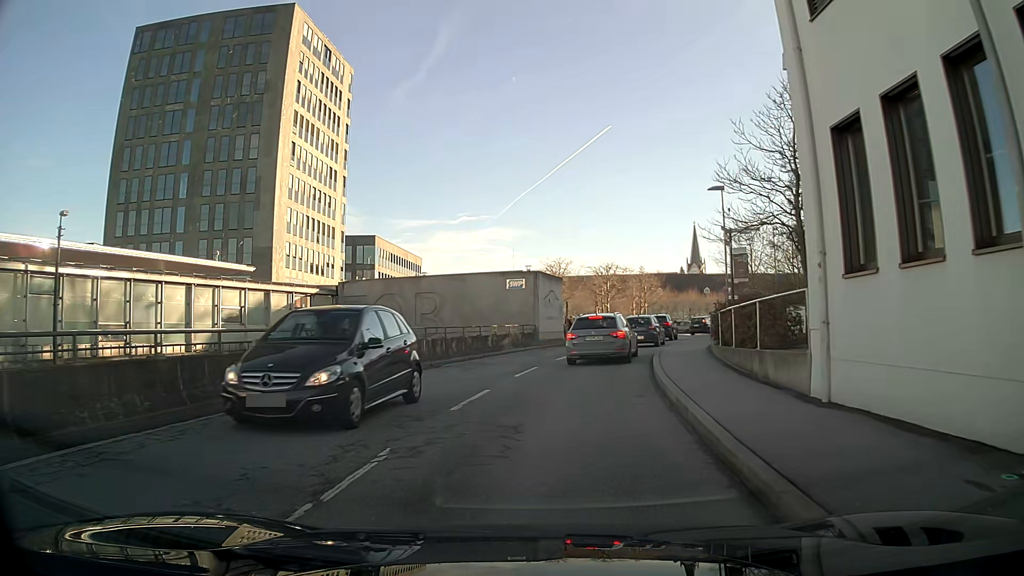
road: residential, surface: asphalt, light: Day
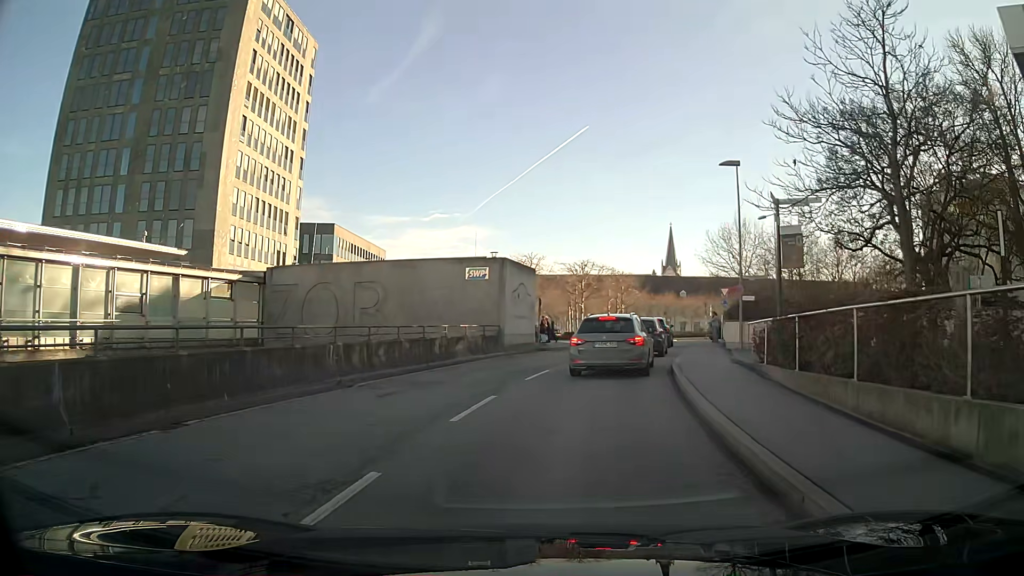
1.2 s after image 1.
(+0.2, +7.1) m; +3°
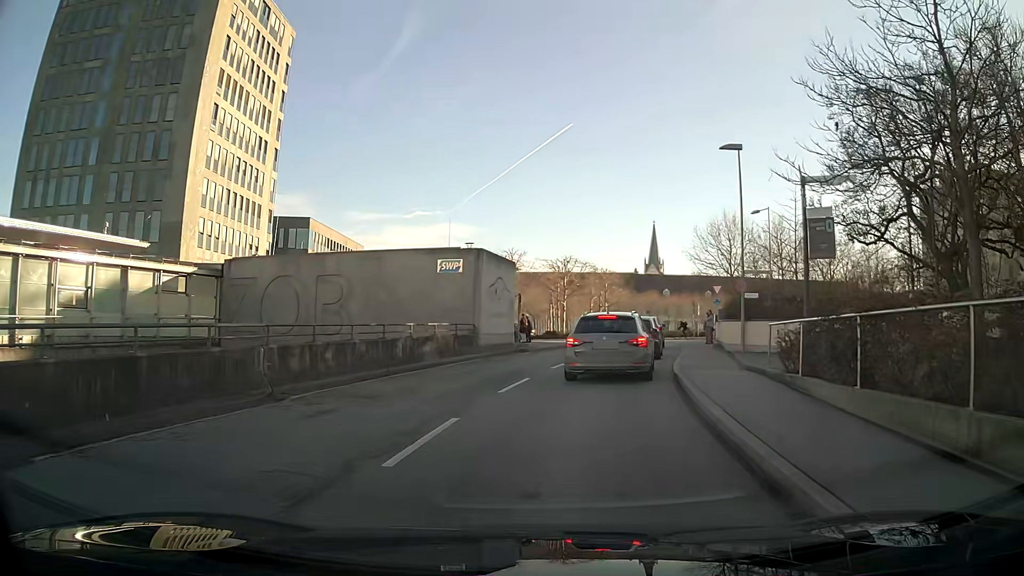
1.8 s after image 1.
(+0.1, +2.8) m; +3°
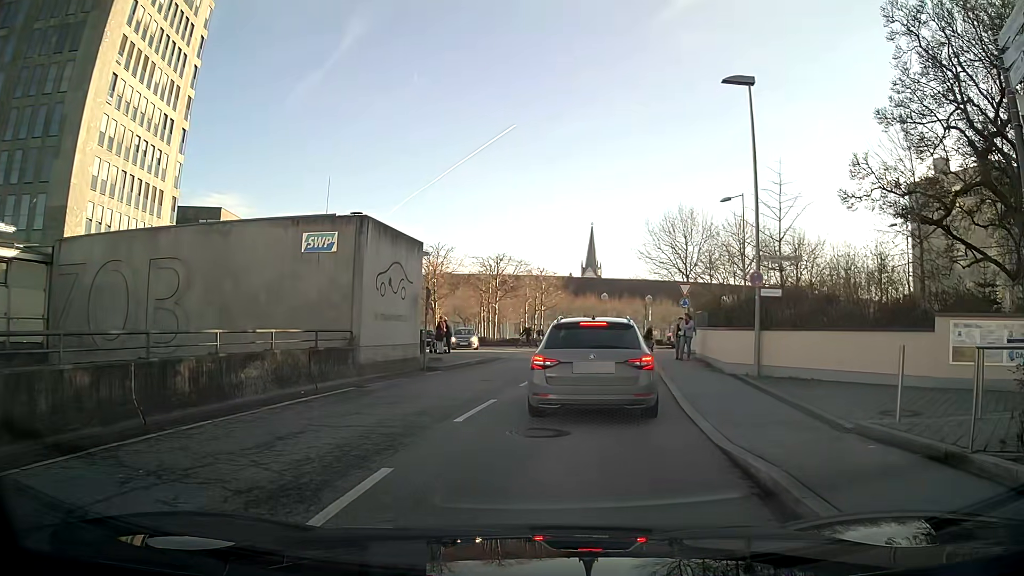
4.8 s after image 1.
(+0.2, +8.6) m; +5°
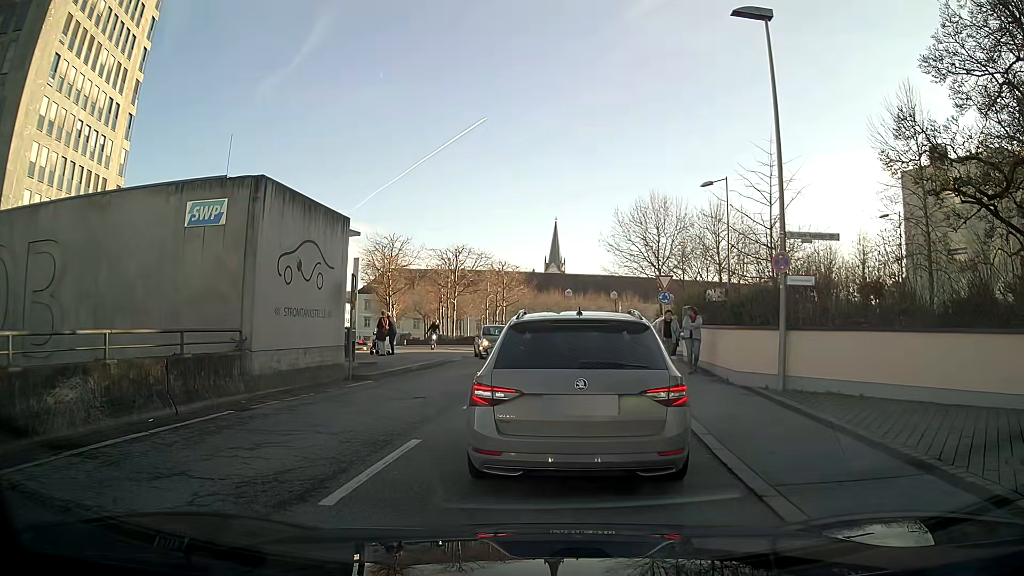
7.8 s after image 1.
(+0.1, +4.3) m; +2°
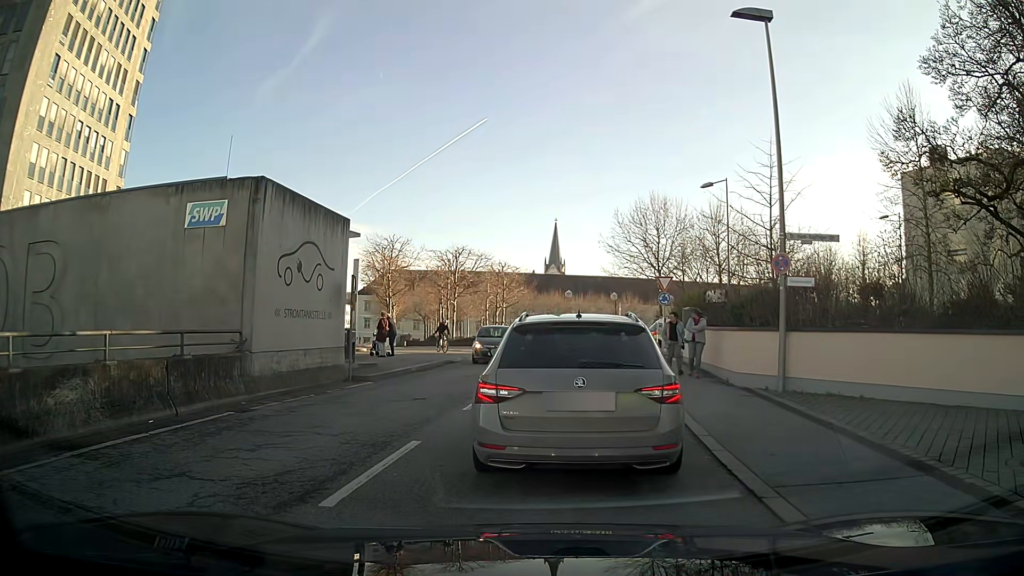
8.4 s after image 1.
(0.0, +0.1) m; 0°
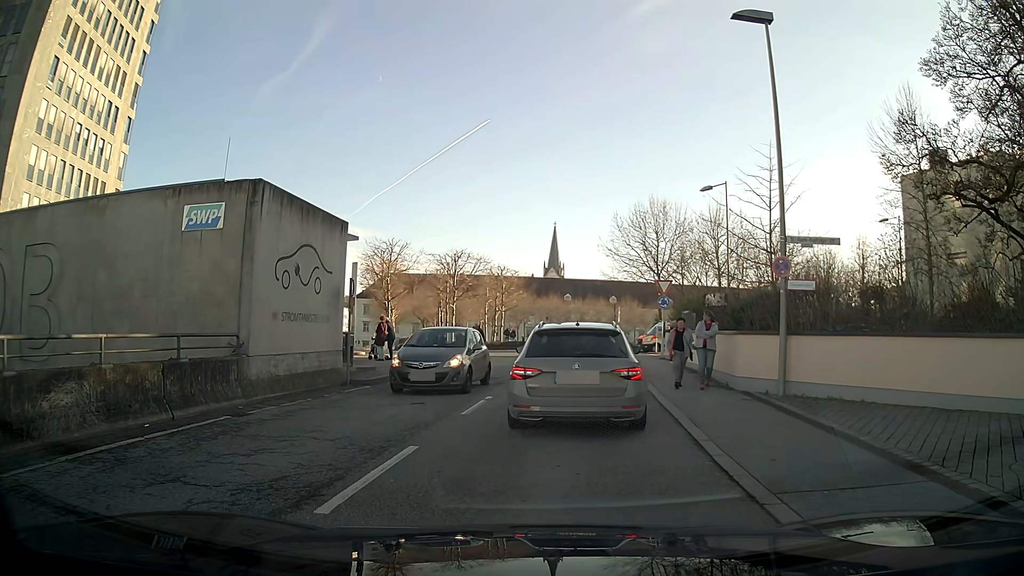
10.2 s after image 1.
(0.0, +0.1) m; 0°
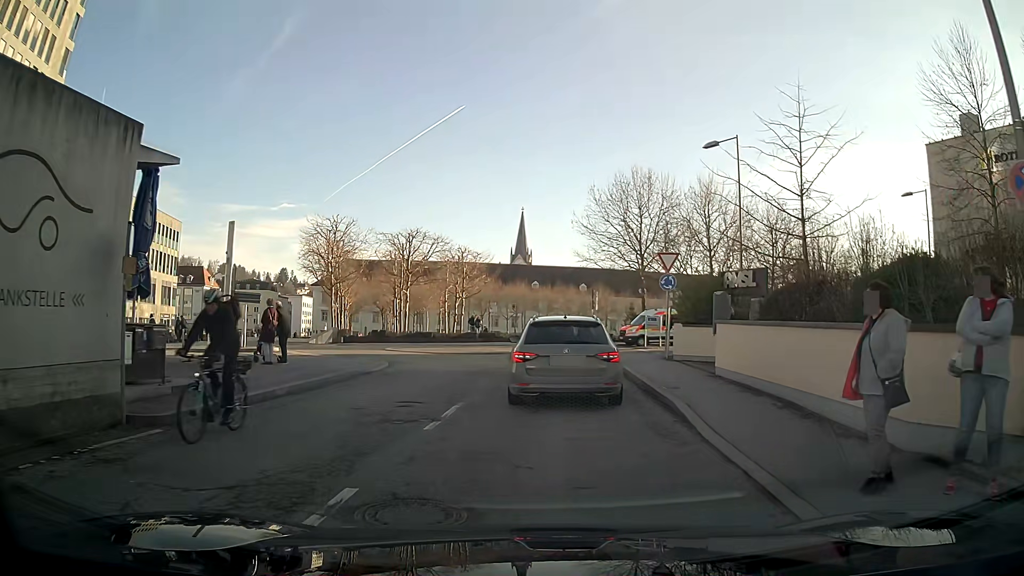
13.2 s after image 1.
(+0.2, +8.6) m; +2°
